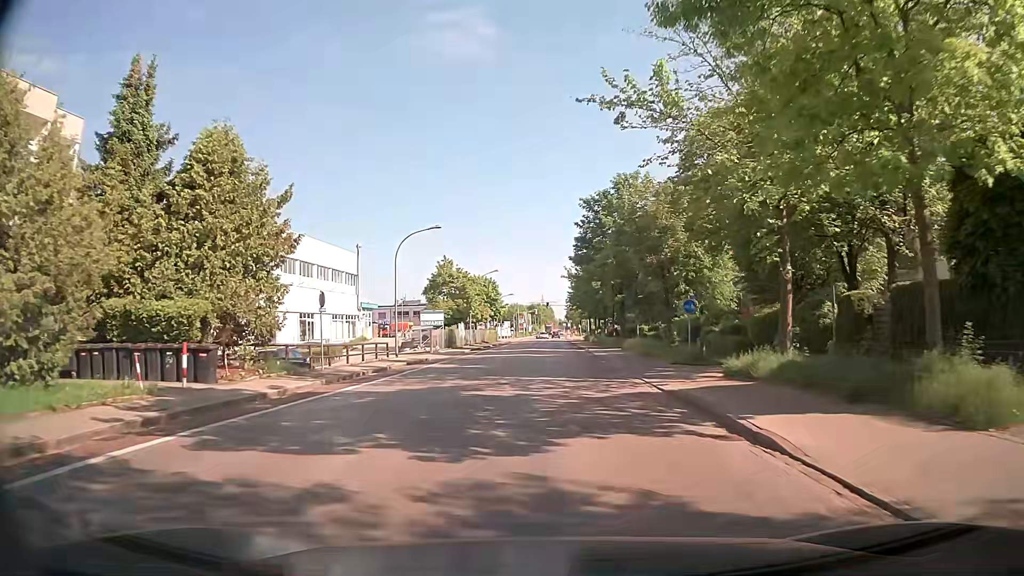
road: tertiary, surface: asphalt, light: Day
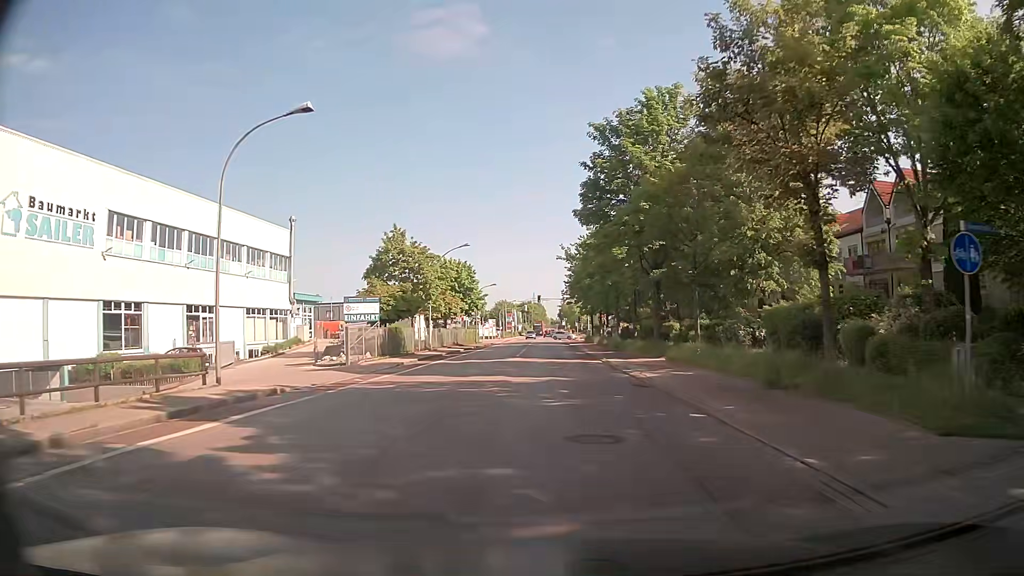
(0.0, +20.7) m; 0°
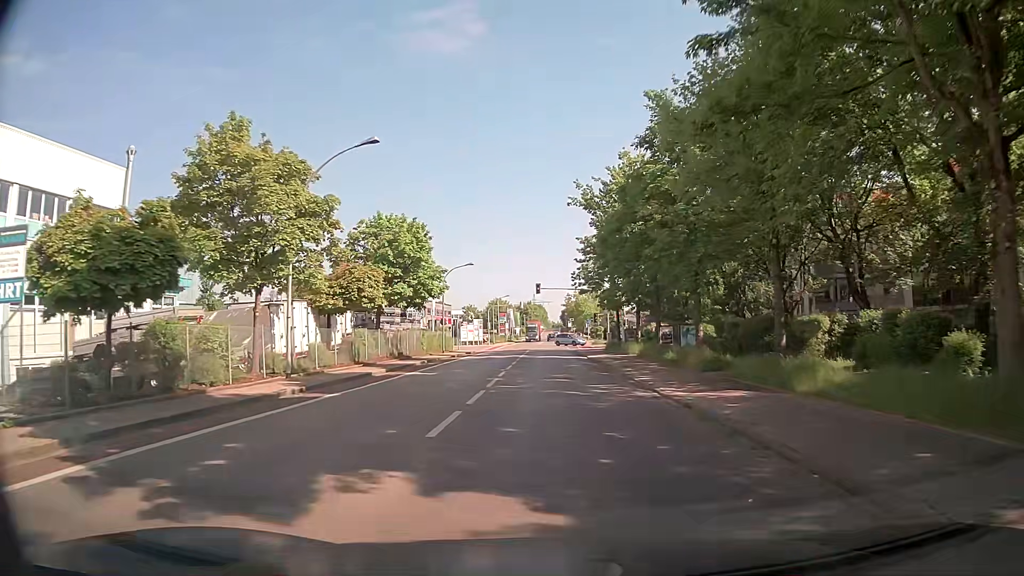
(+0.4, +28.4) m; +1°
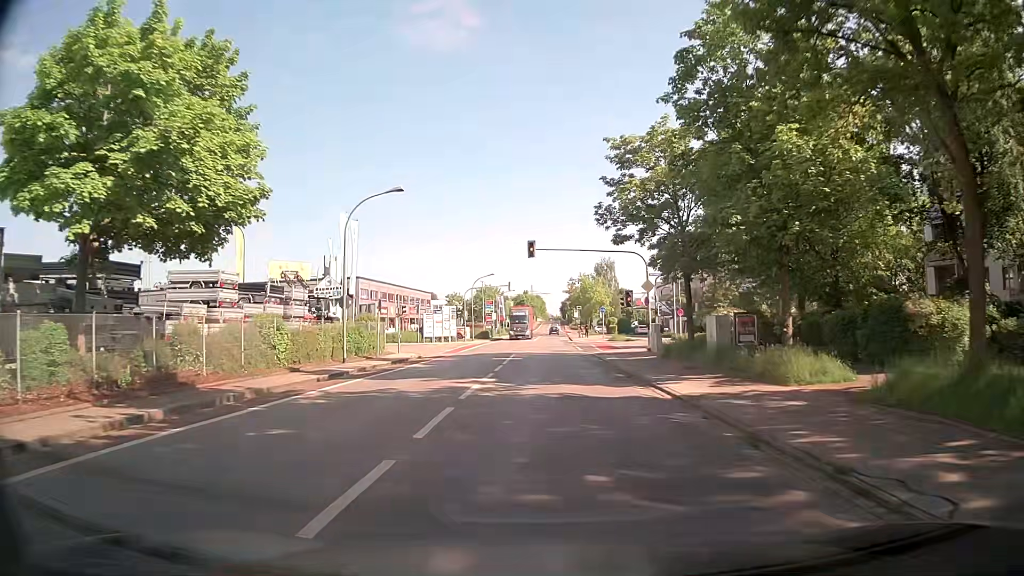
(0.0, +27.5) m; 0°
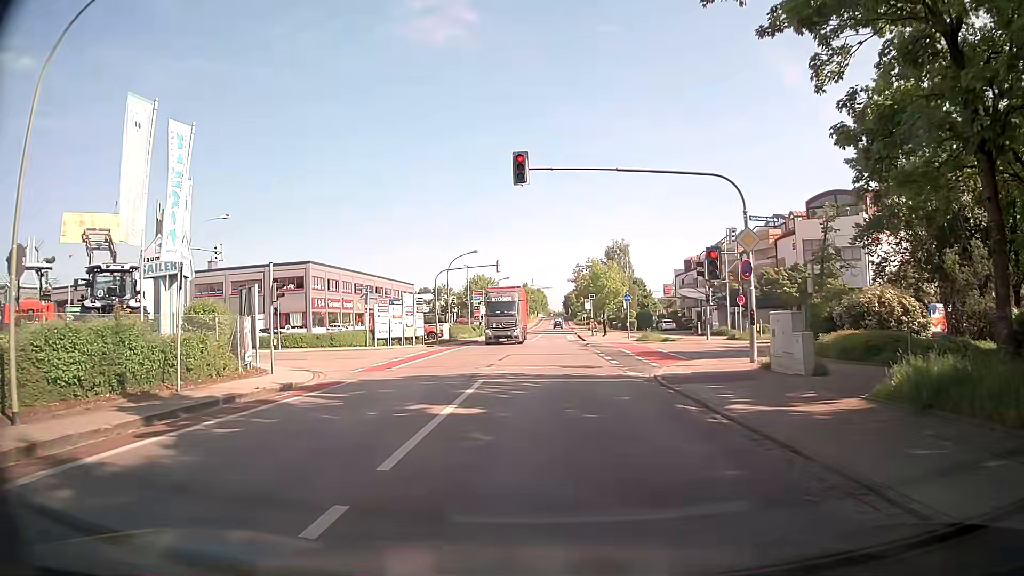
(-0.2, +19.5) m; 0°
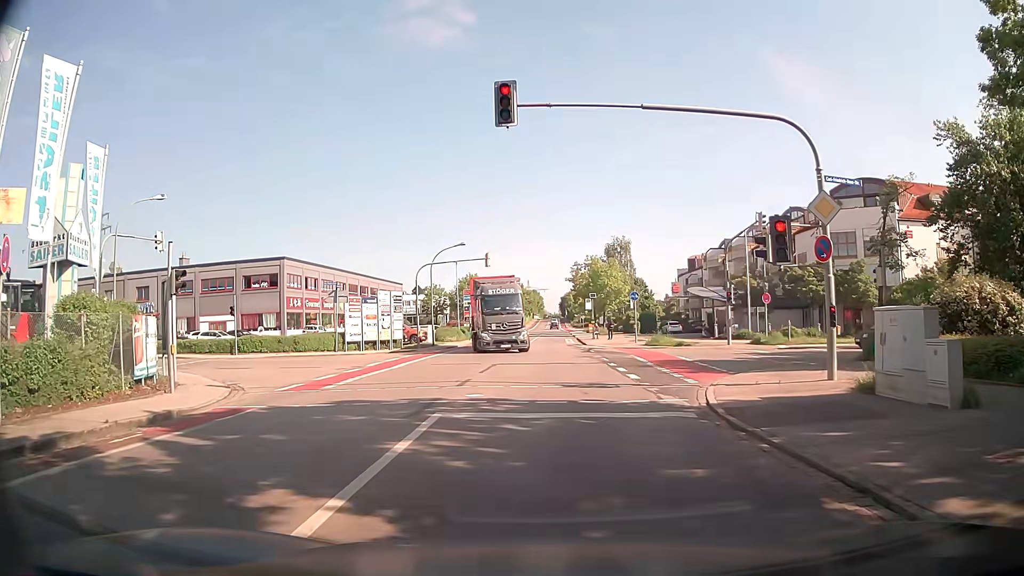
(0.0, +6.1) m; 0°
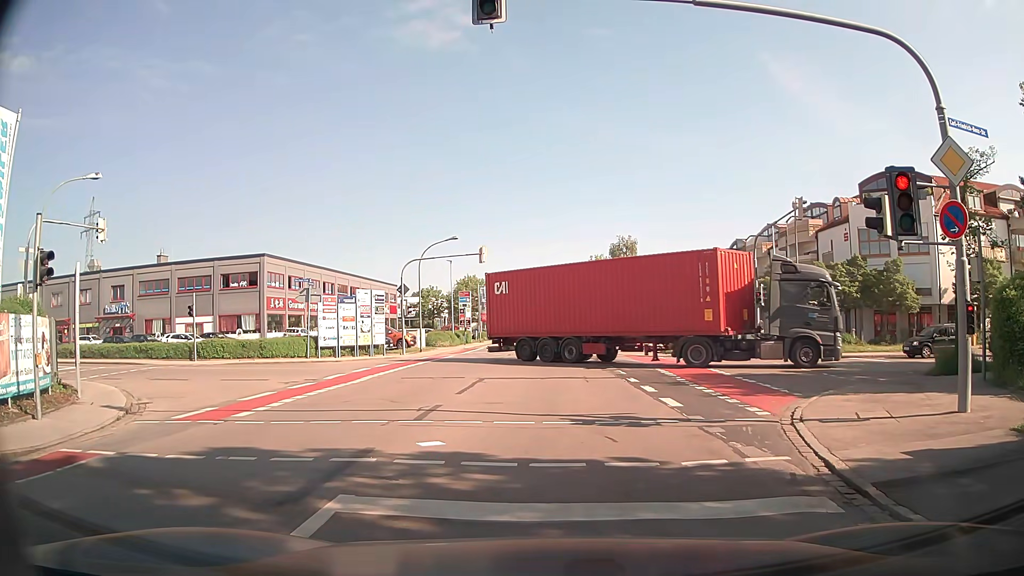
(0.0, +4.9) m; 0°
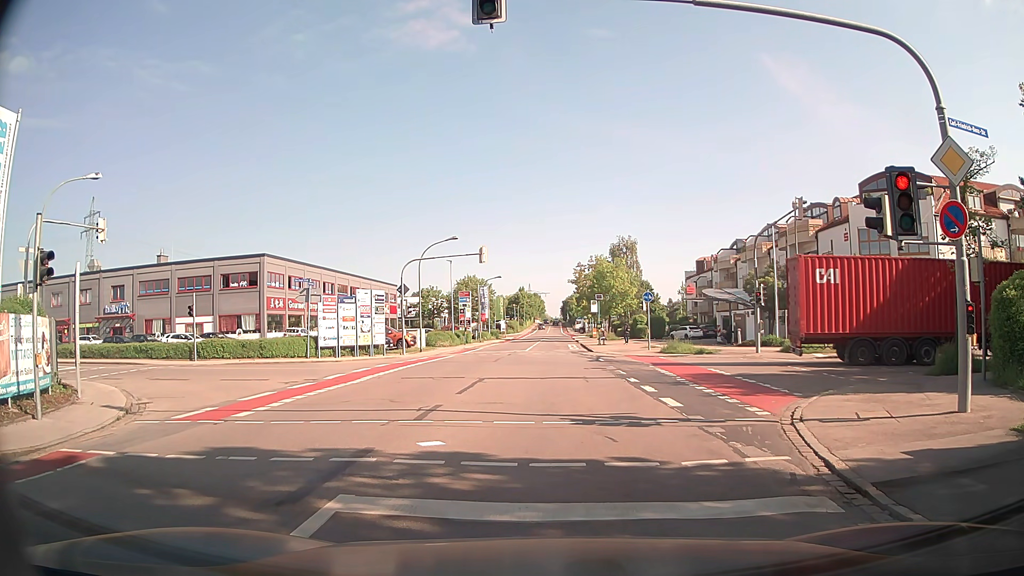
(0.0, +0.1) m; 0°
